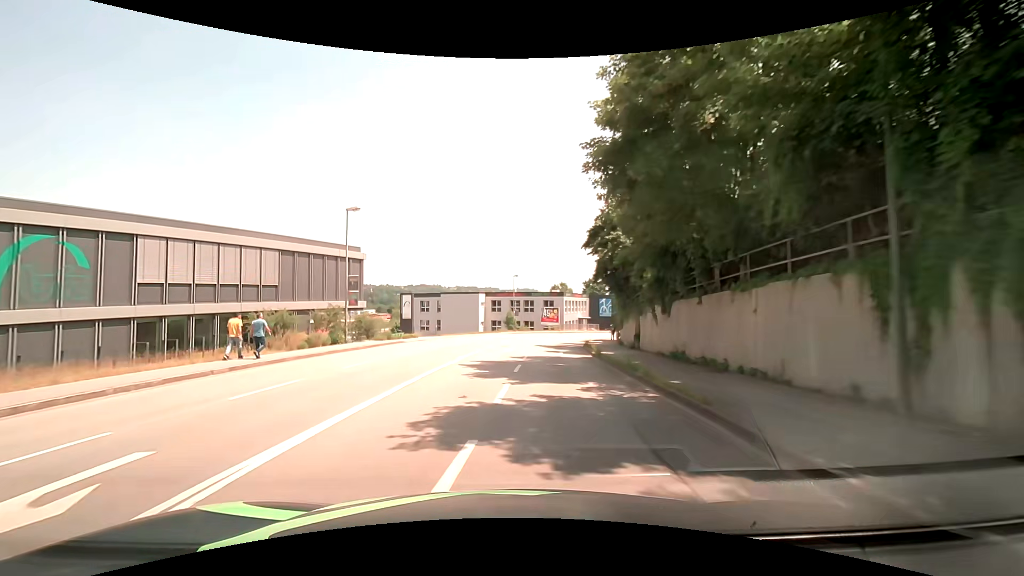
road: tertiary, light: Day
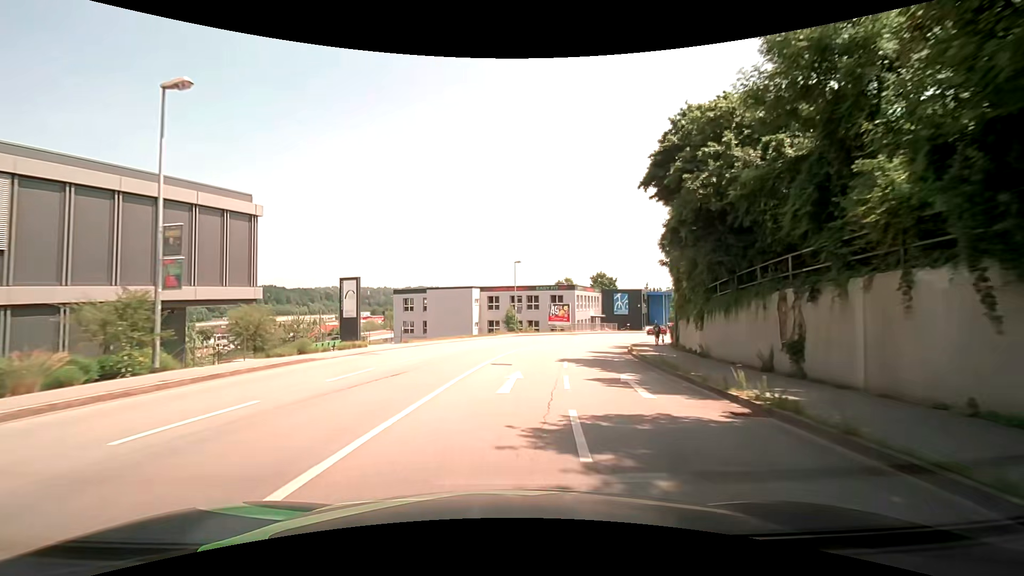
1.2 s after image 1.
(-0.3, +15.8) m; 0°
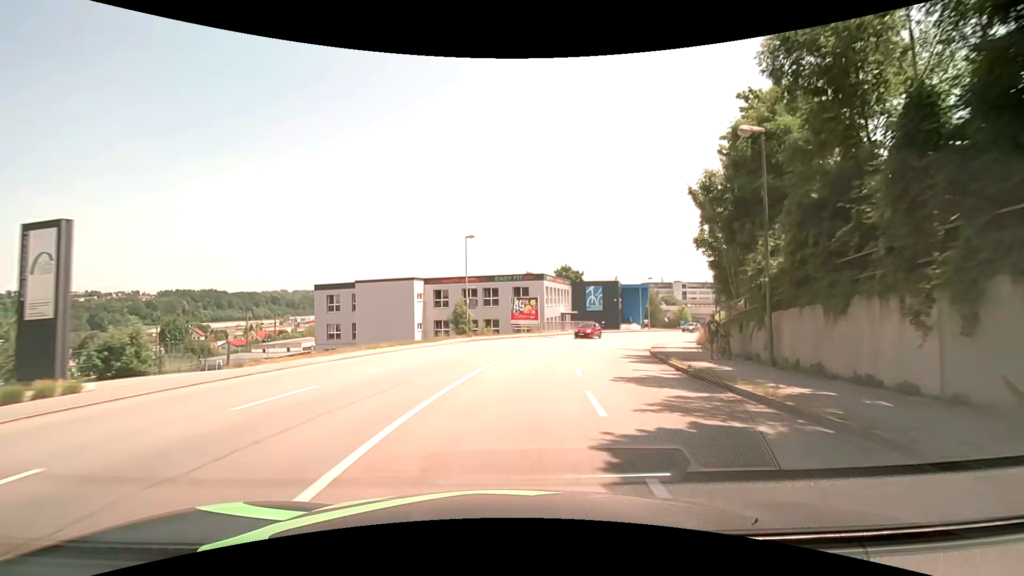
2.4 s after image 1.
(+0.4, +15.6) m; +5°
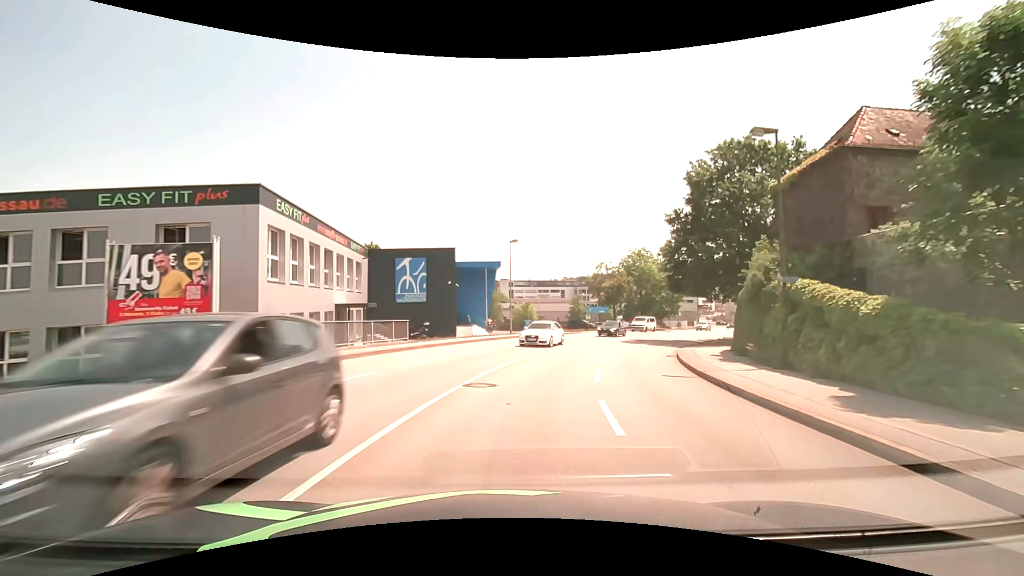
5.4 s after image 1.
(+5.7, +36.8) m; +19°
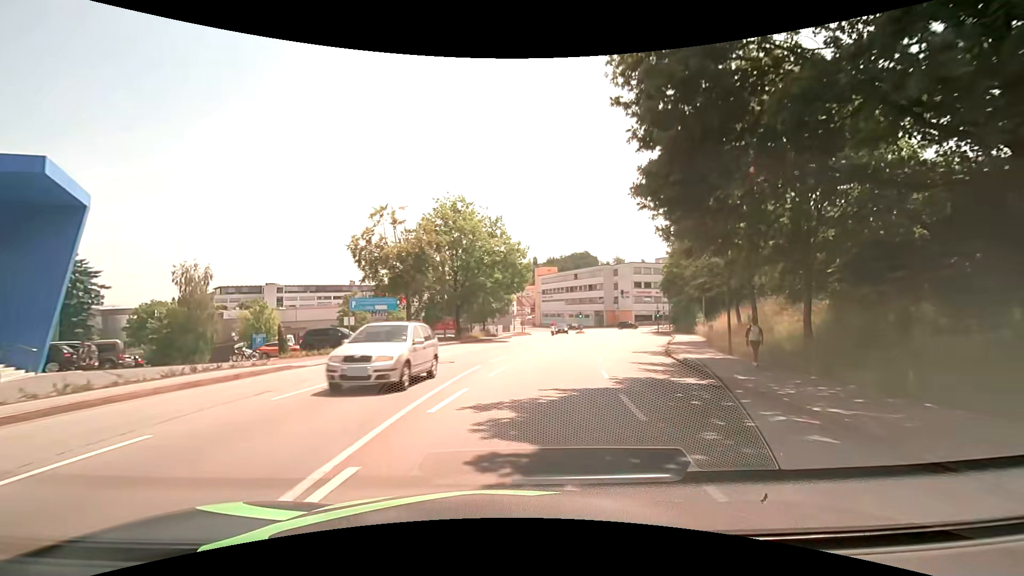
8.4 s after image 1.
(+7.0, +34.5) m; +23°
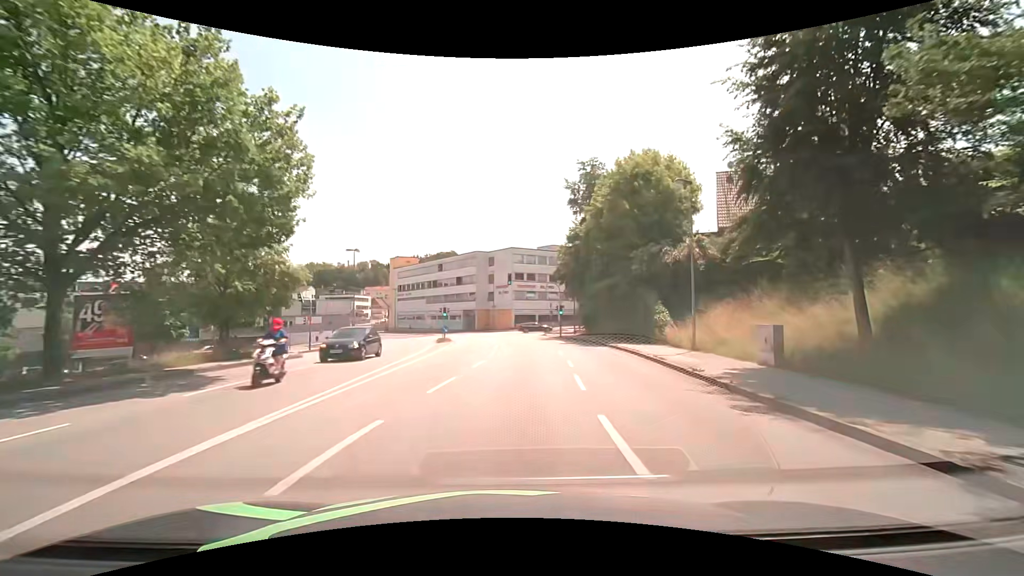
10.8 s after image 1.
(+3.7, +26.9) m; +16°
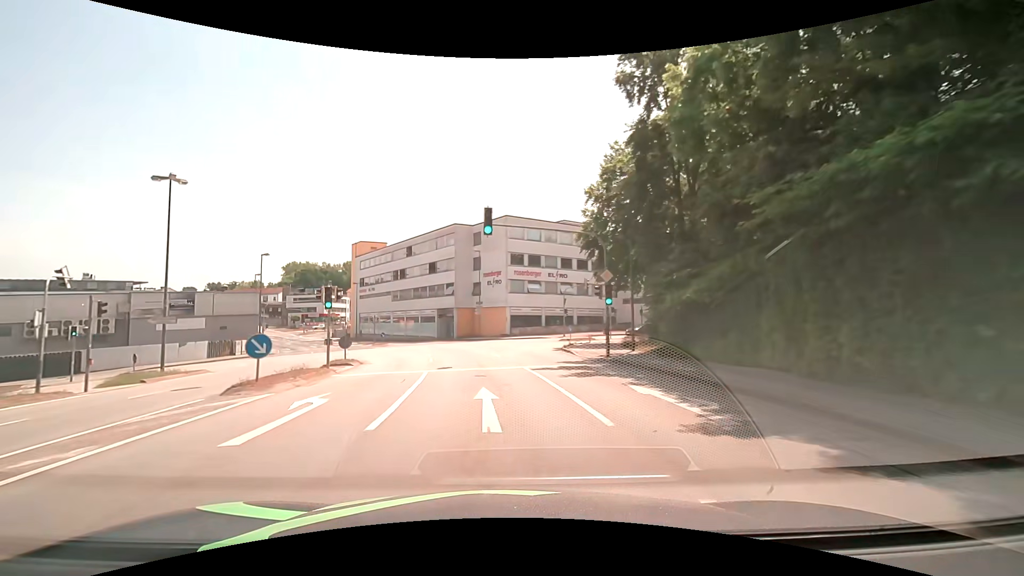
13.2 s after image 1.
(+1.2, +27.8) m; 0°
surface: asphalt
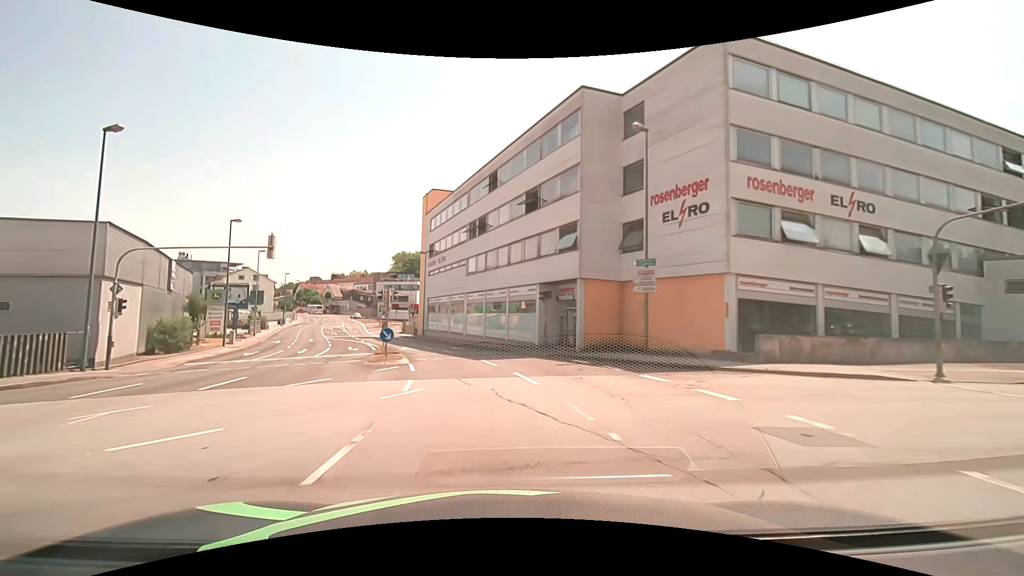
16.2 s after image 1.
(-3.8, +35.6) m; -13°
(0, +10) (-2, +20) (-4, +30) (-7, +39) (-11, +48) (-15, +58) (-18, +67) (-22, +76) (-25, +86) (-28, +95) m
